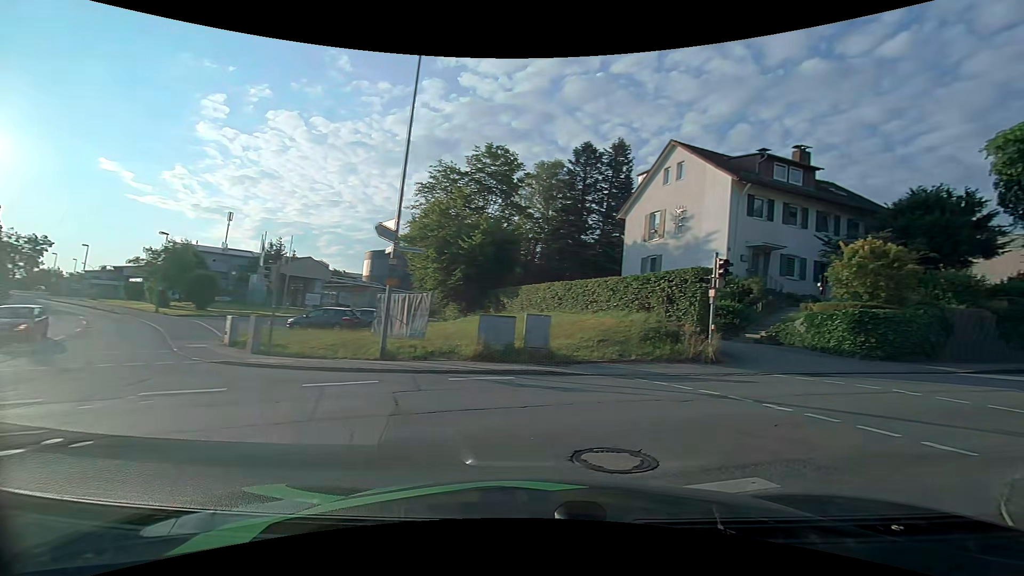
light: Day
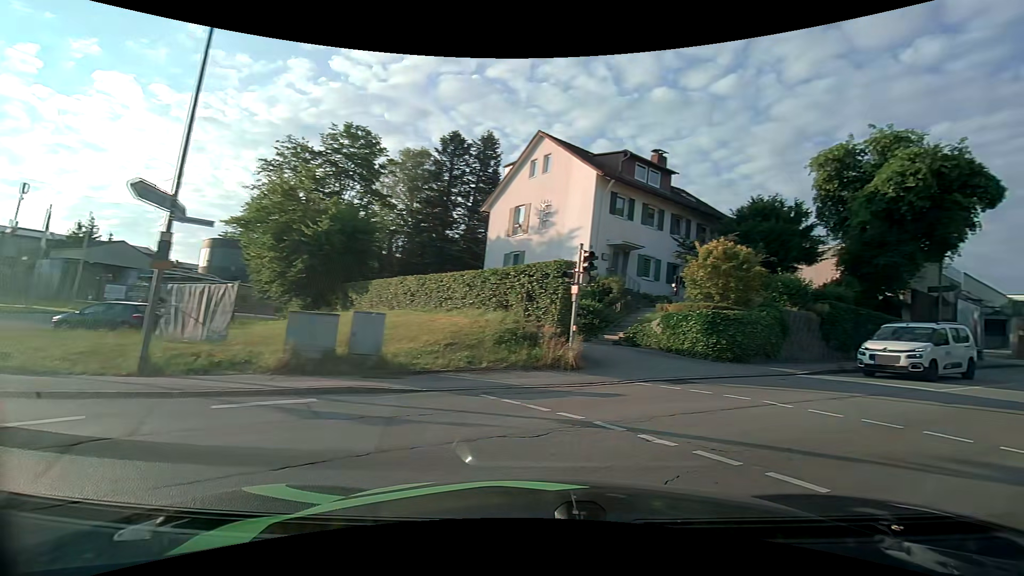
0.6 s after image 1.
(+0.4, +2.9) m; +17°
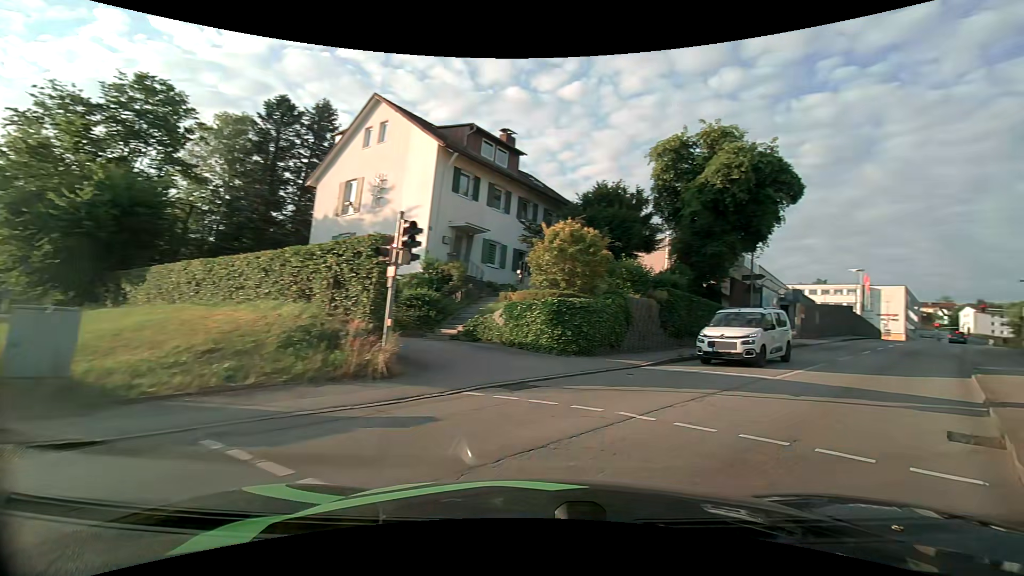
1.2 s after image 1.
(+0.4, +3.1) m; +15°
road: tertiary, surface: asphalt
